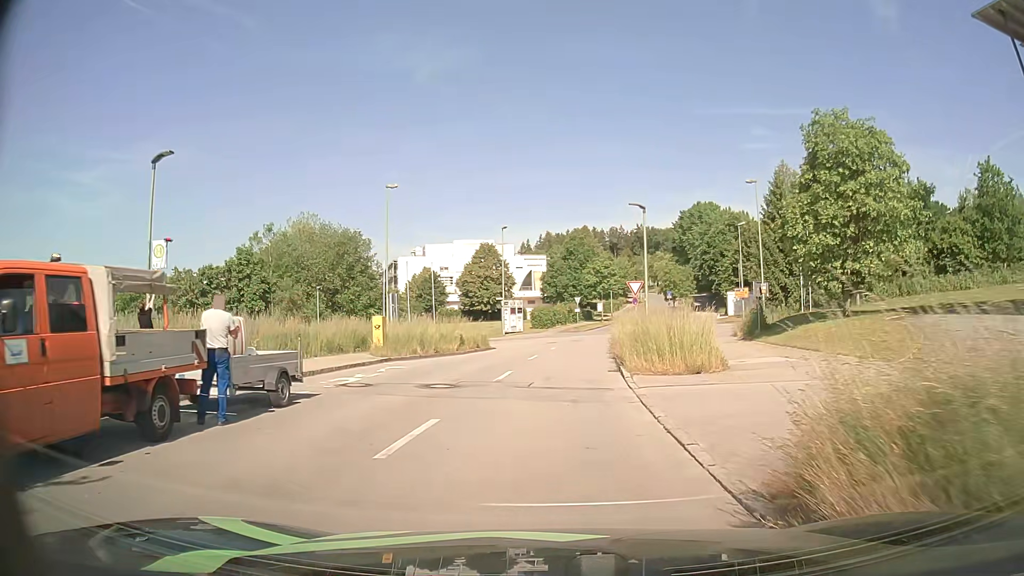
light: Day
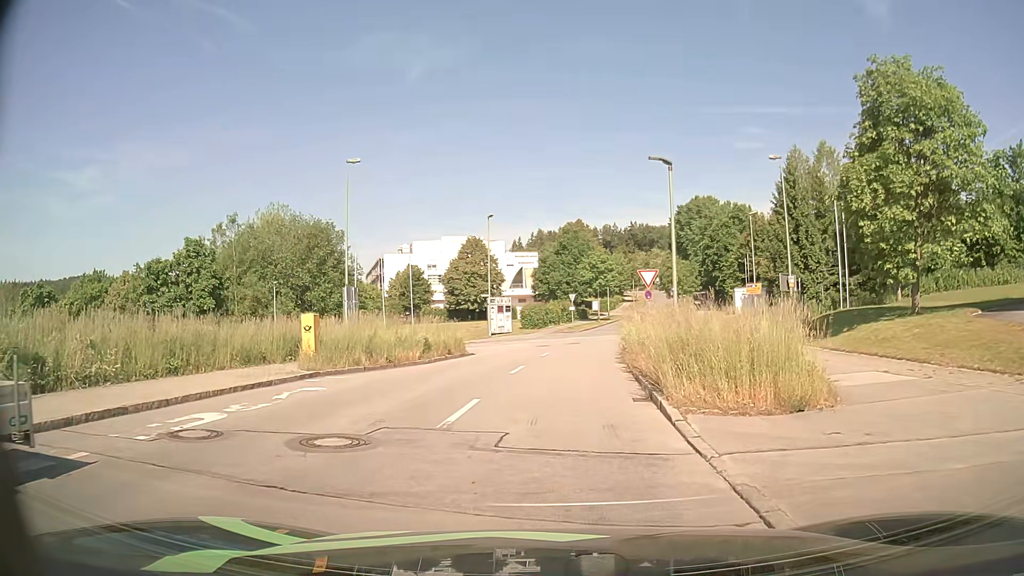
(+0.1, +6.8) m; +1°
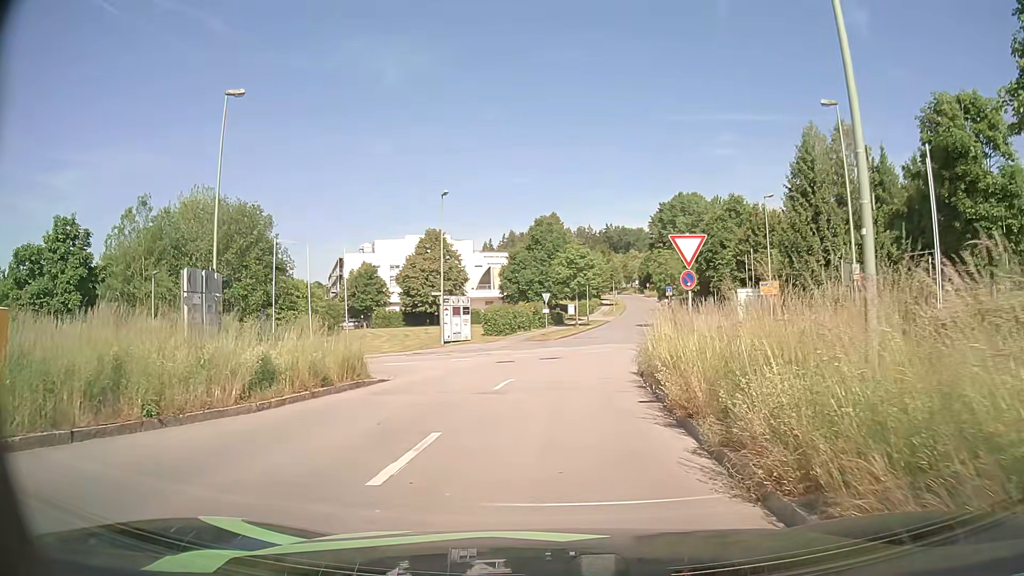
(0.0, +11.9) m; +2°
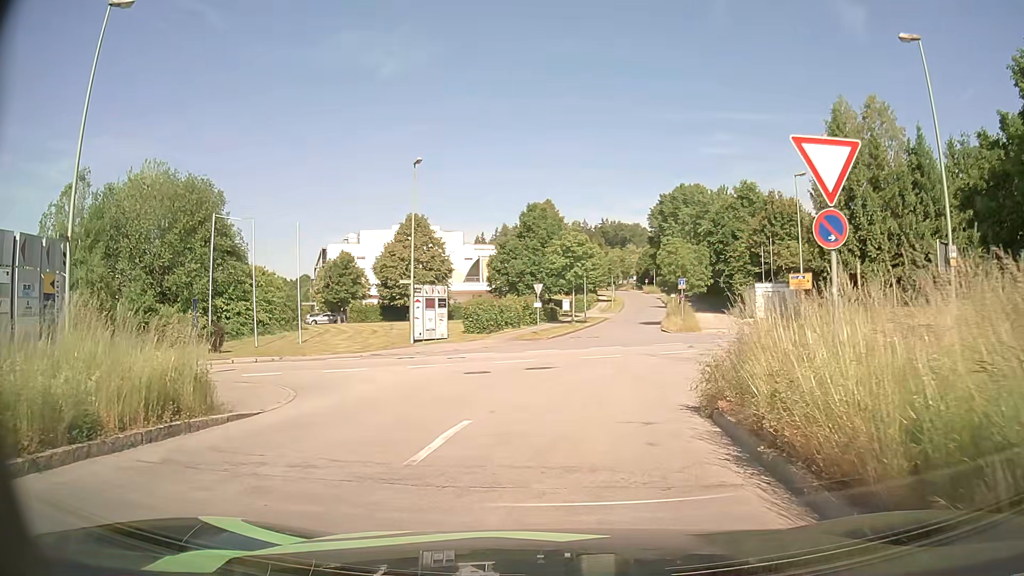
(0.0, +8.0) m; +2°
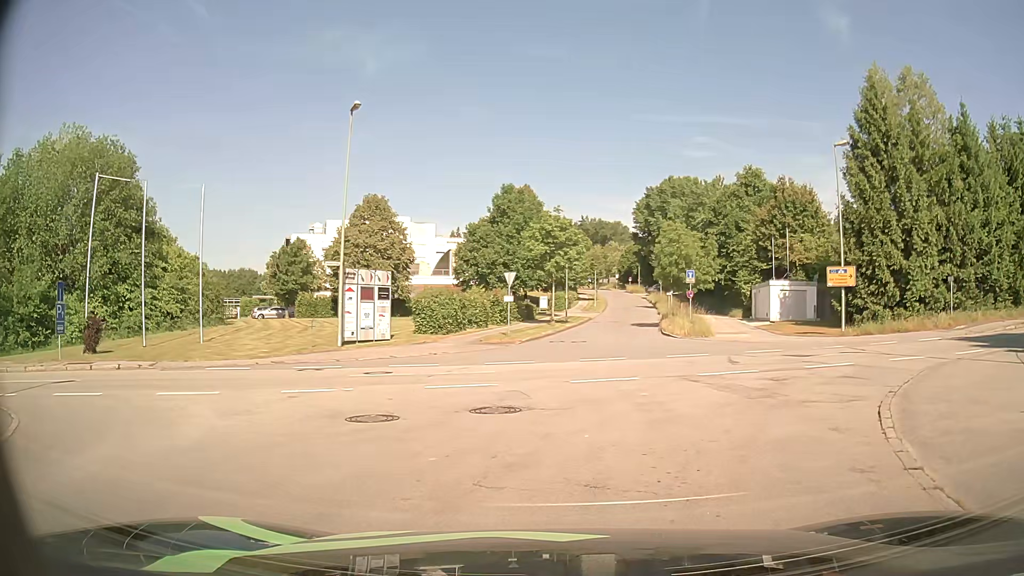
(-0.2, +9.6) m; +1°
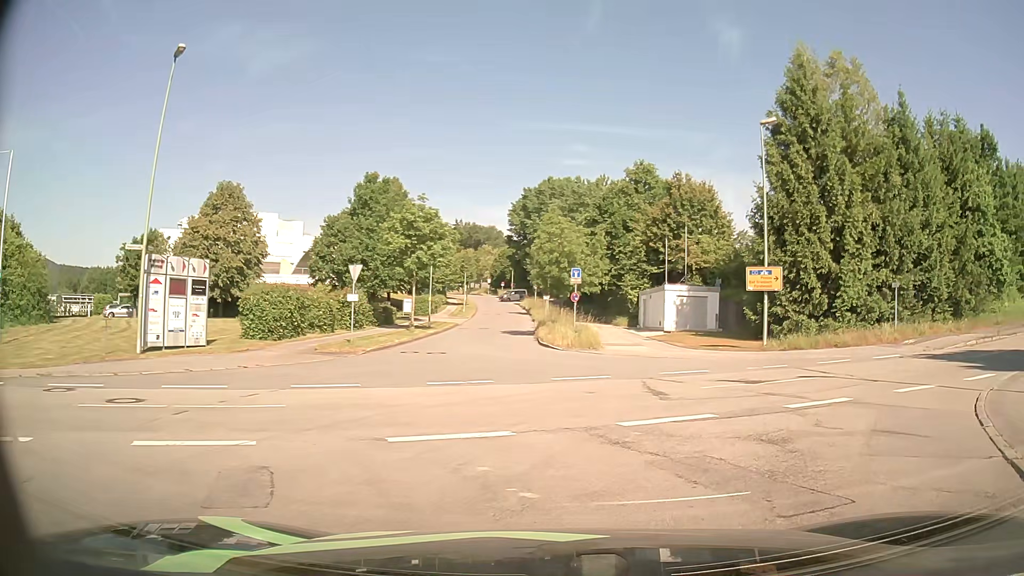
(+0.4, +6.6) m; +9°
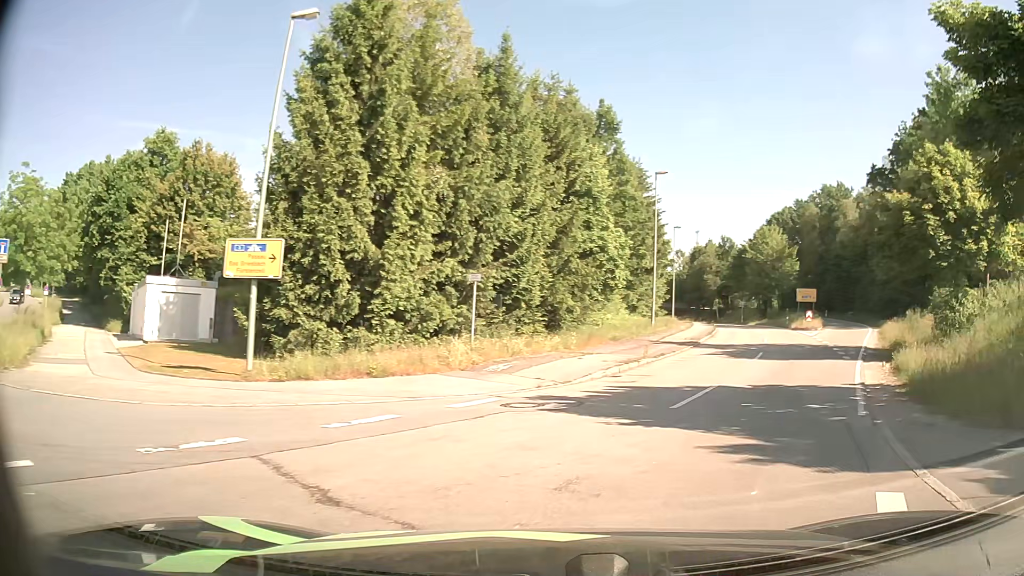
(+4.1, +11.4) m; +39°
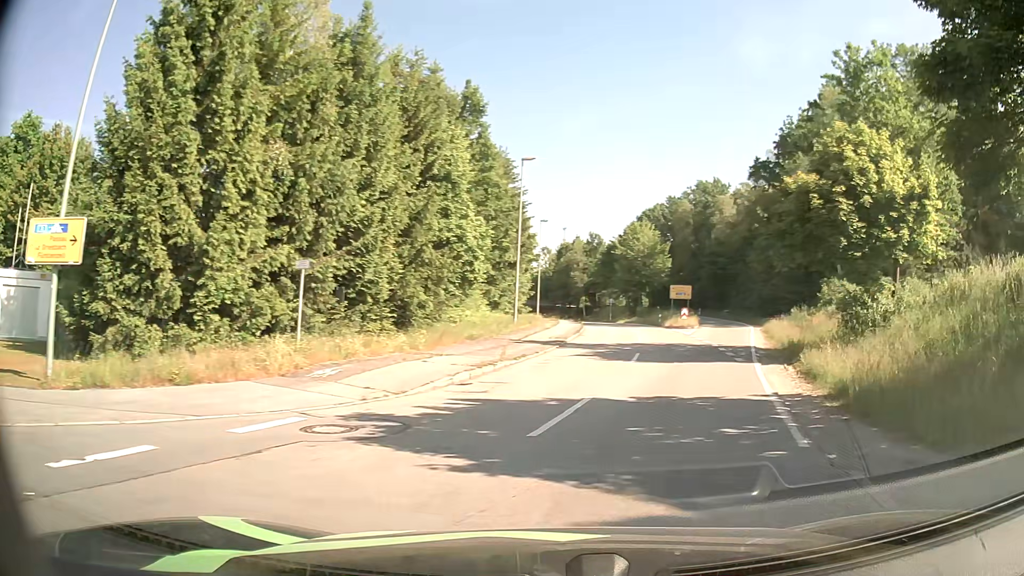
(+0.4, +3.3) m; +12°
